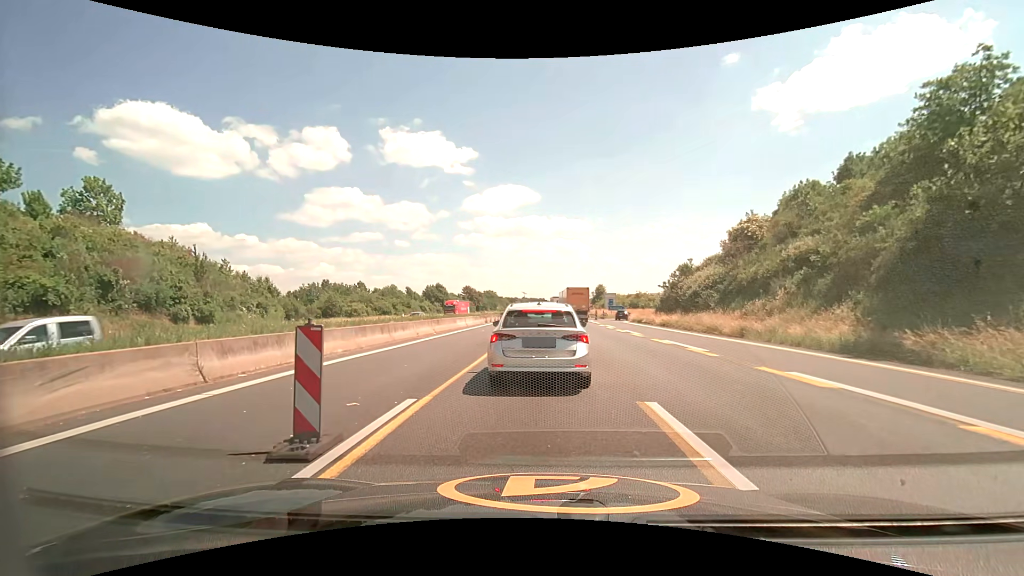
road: motorway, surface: asphalt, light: Day
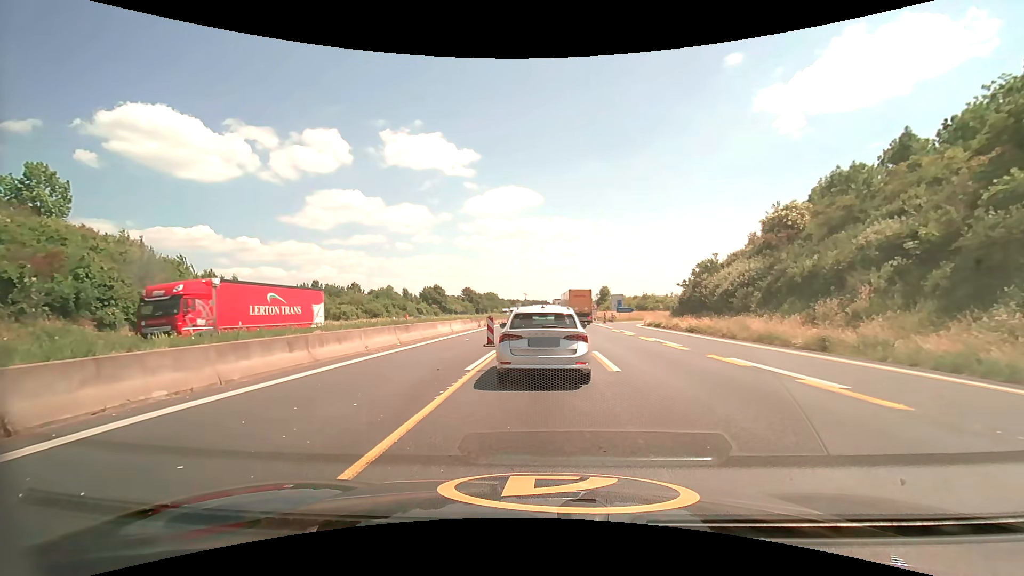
(0.0, +7.6) m; 0°
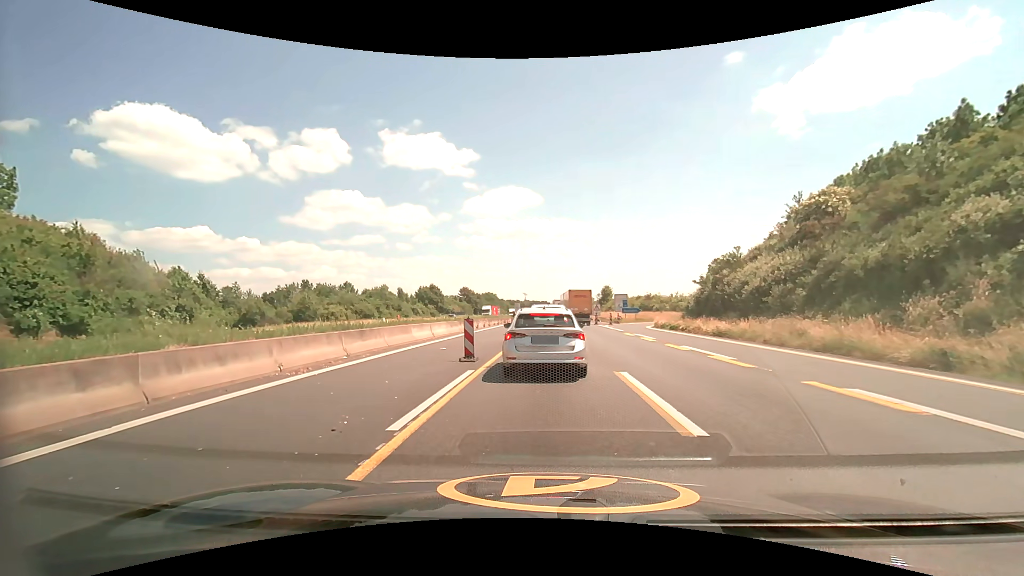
(0.0, +6.0) m; +1°
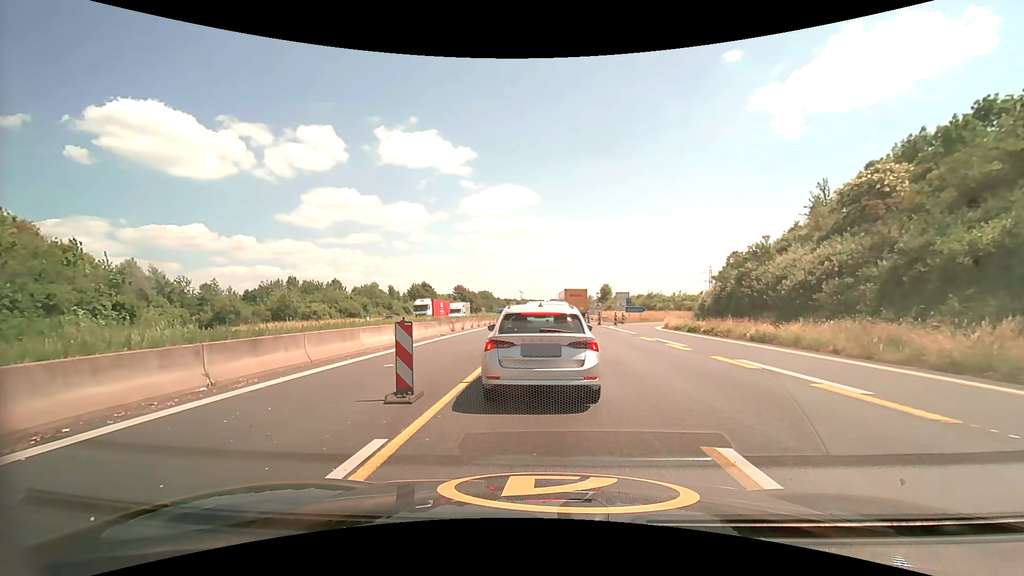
(0.0, +6.4) m; 0°
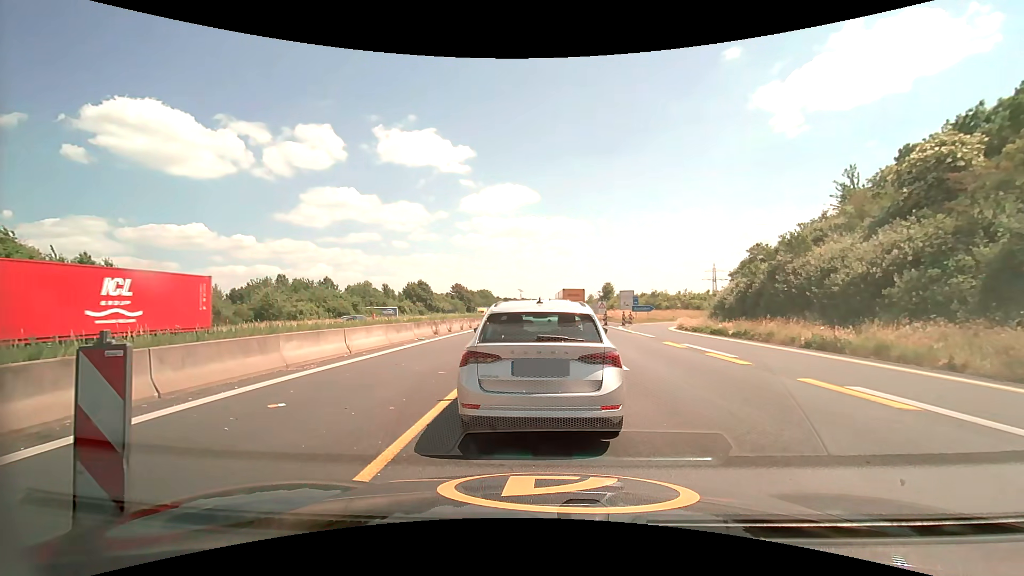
(0.0, +5.2) m; 0°
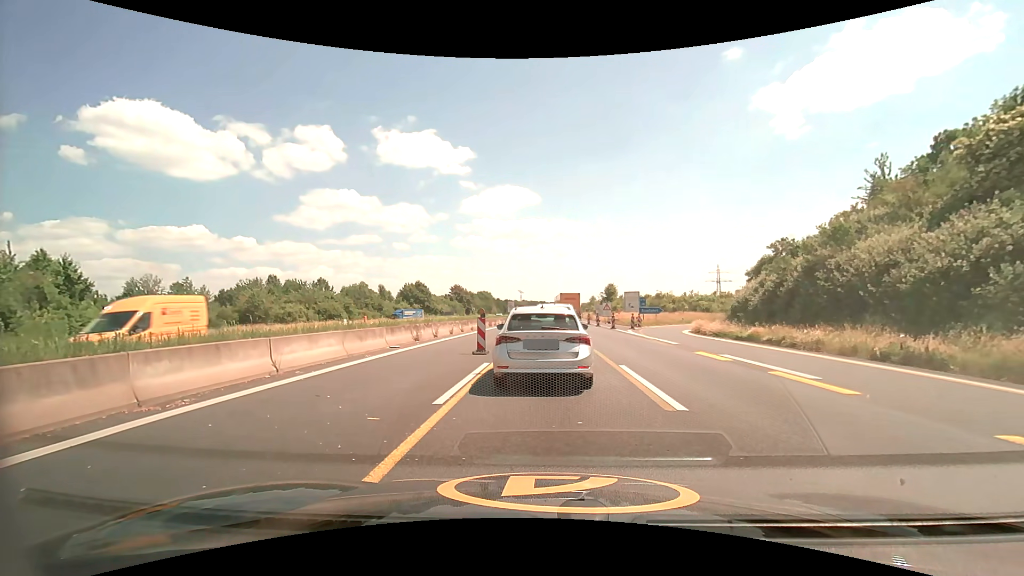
(0.0, +4.6) m; 0°
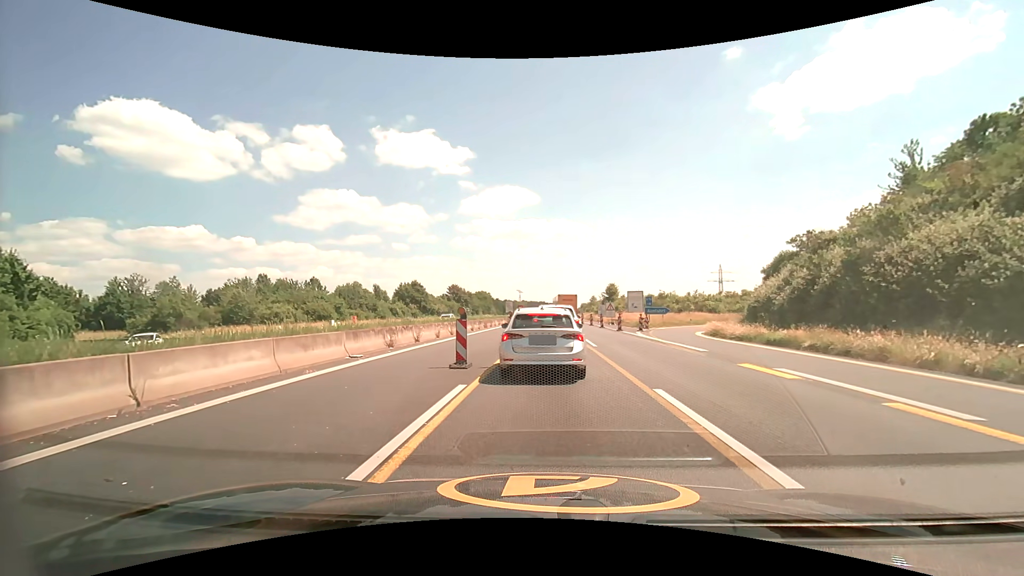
(0.0, +4.1) m; -1°
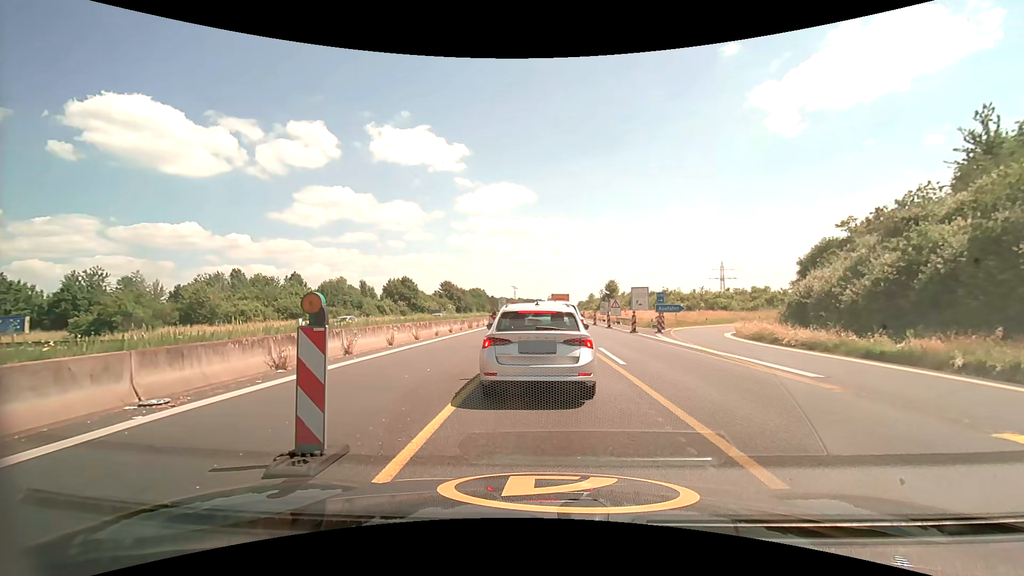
(+0.1, +8.0) m; 0°
